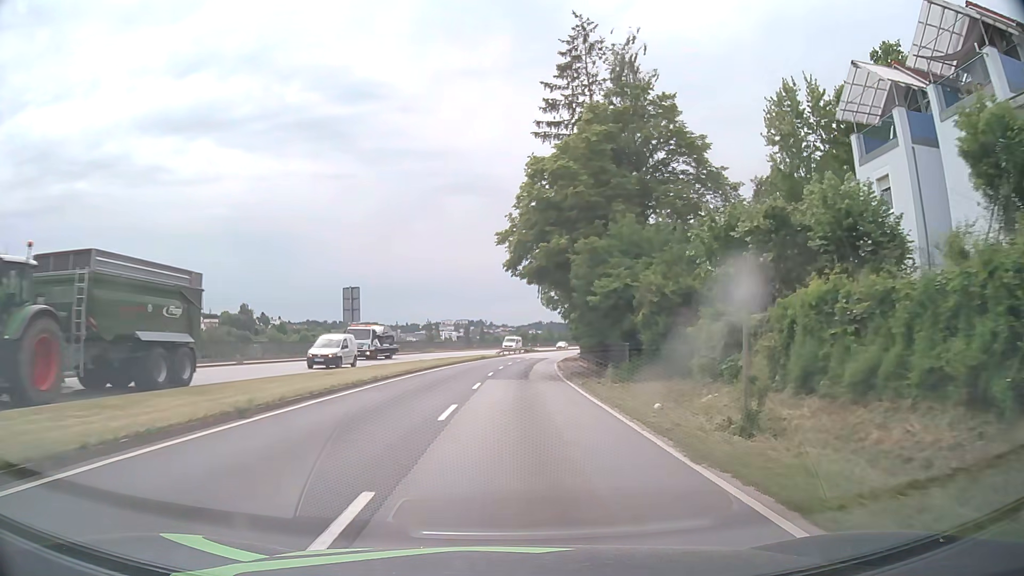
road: primary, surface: asphalt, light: Day
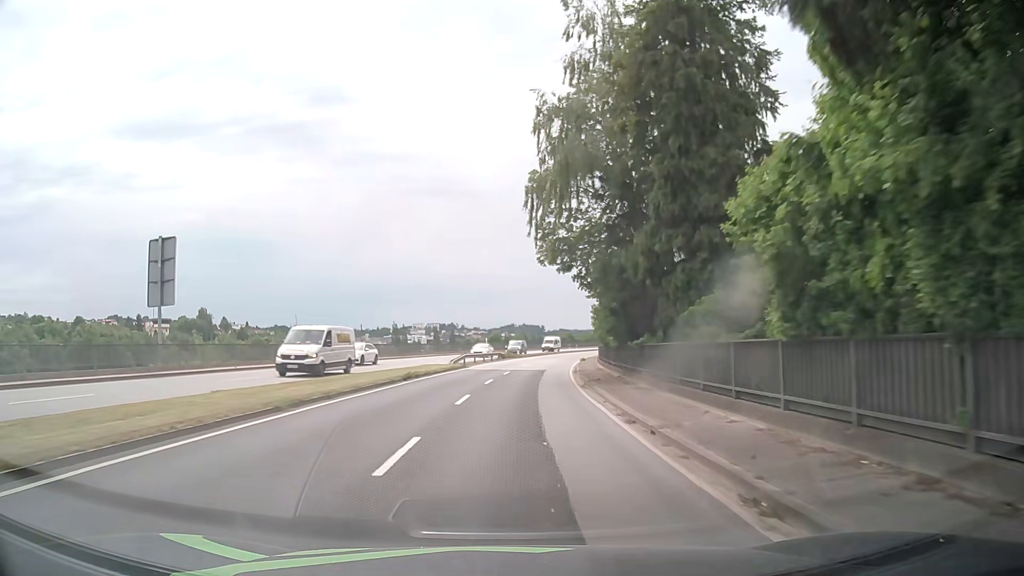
(+0.6, +32.7) m; +2°
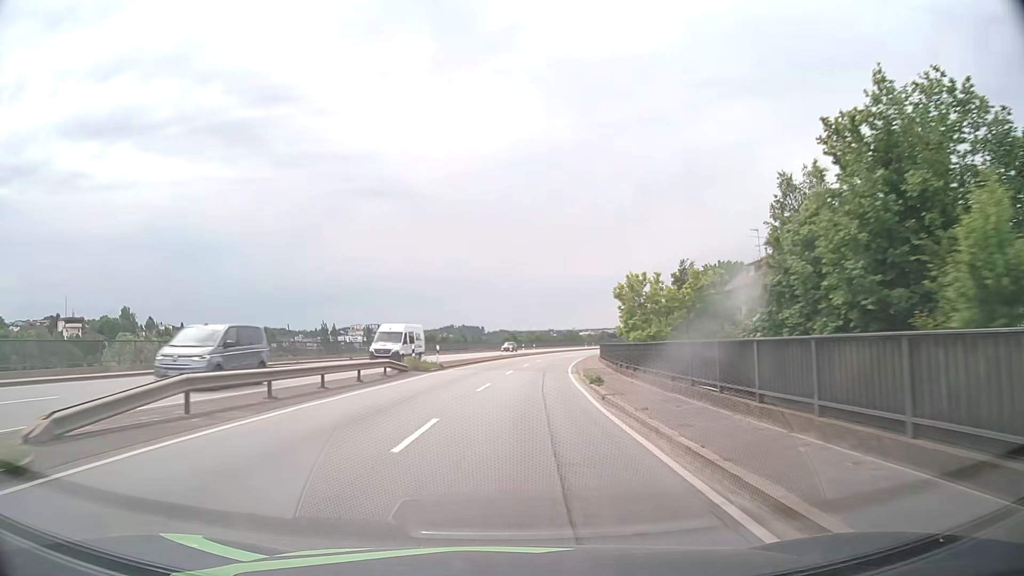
(+1.7, +37.9) m; +5°
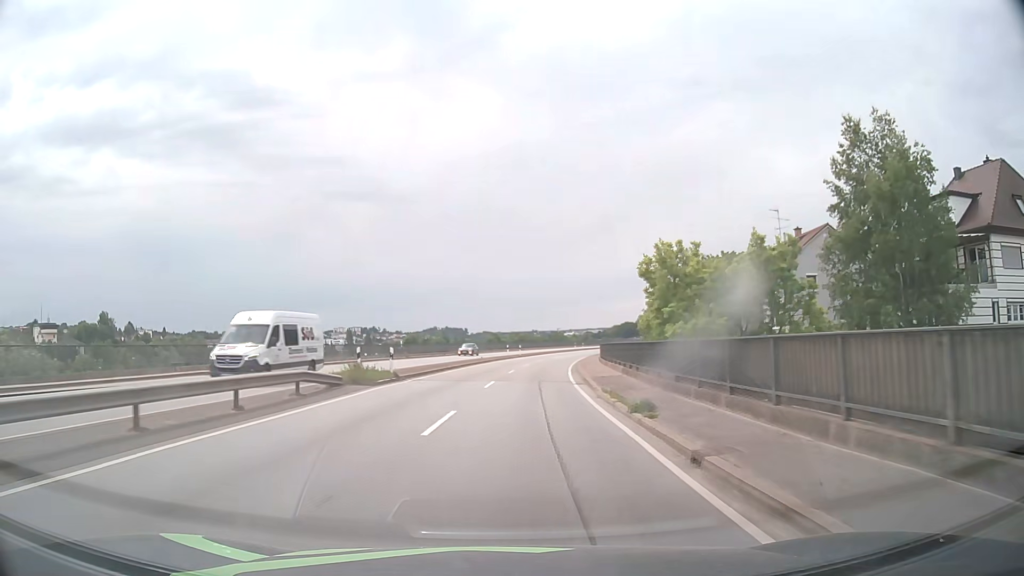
(+0.2, +10.0) m; +2°
(0, +10) (0, +20) (+1, +30) (+2, +40) (+3, +50) (+4, +60) (+6, +70) (+8, +80) (+10, +89) (+12, +99) m
